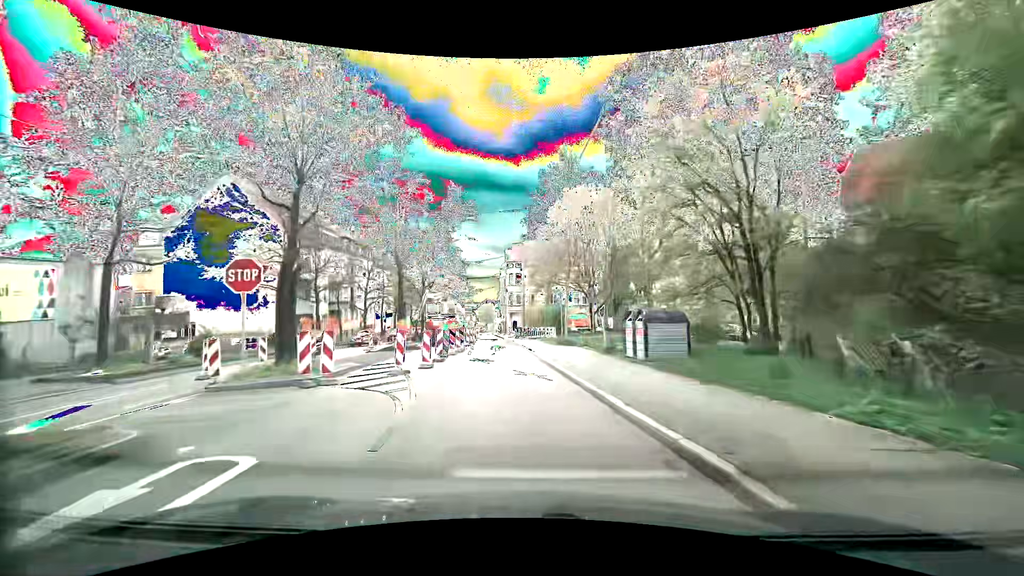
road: secondary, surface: asphalt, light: Day
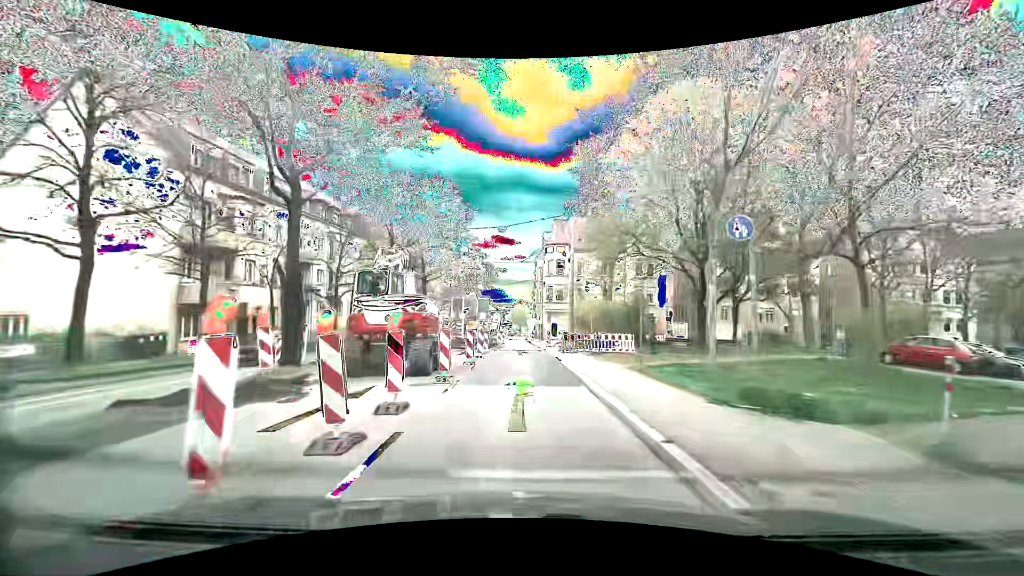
(-0.4, +20.8) m; -2°
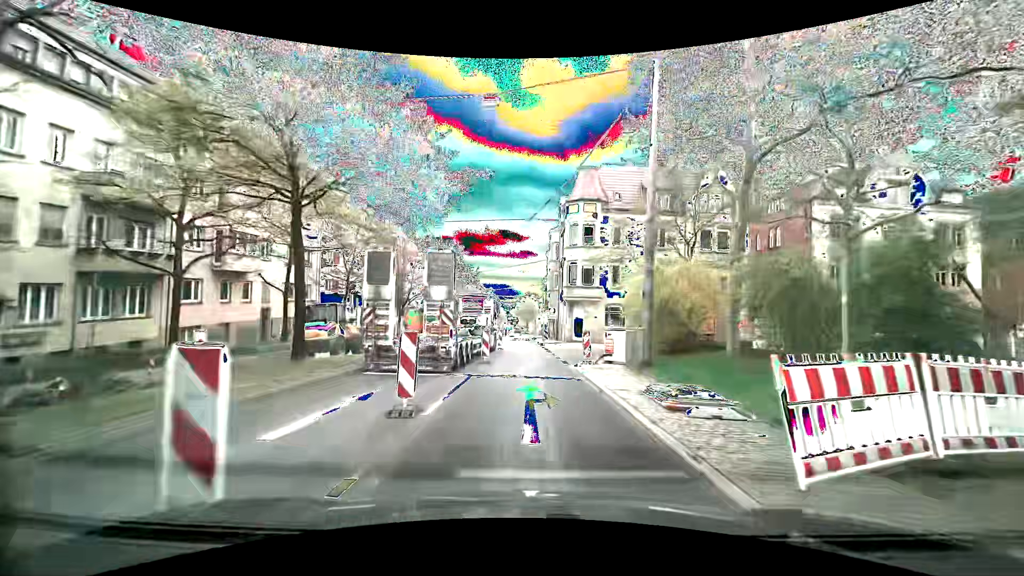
(-0.3, +20.1) m; -1°
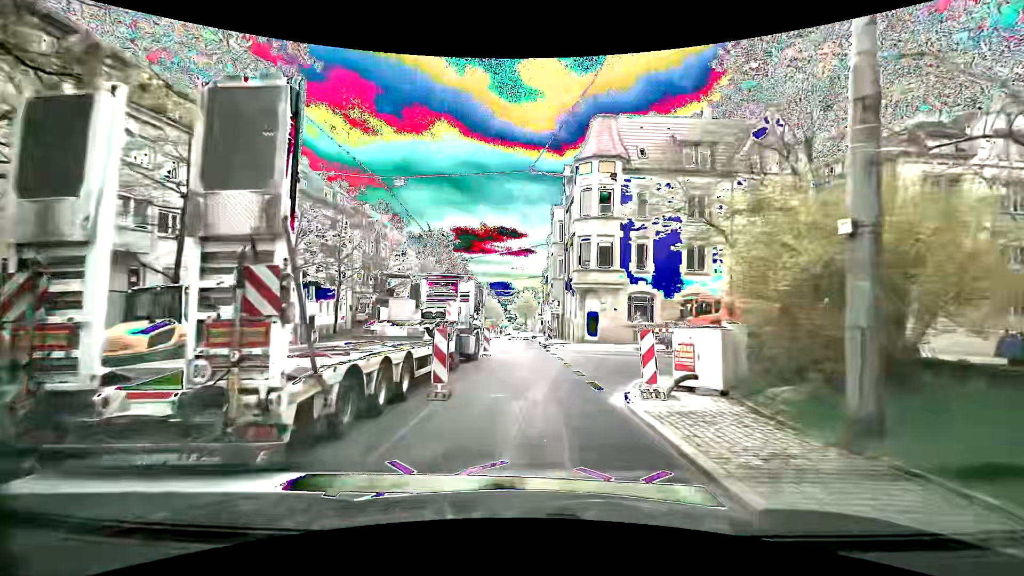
(0.0, +9.9) m; 0°
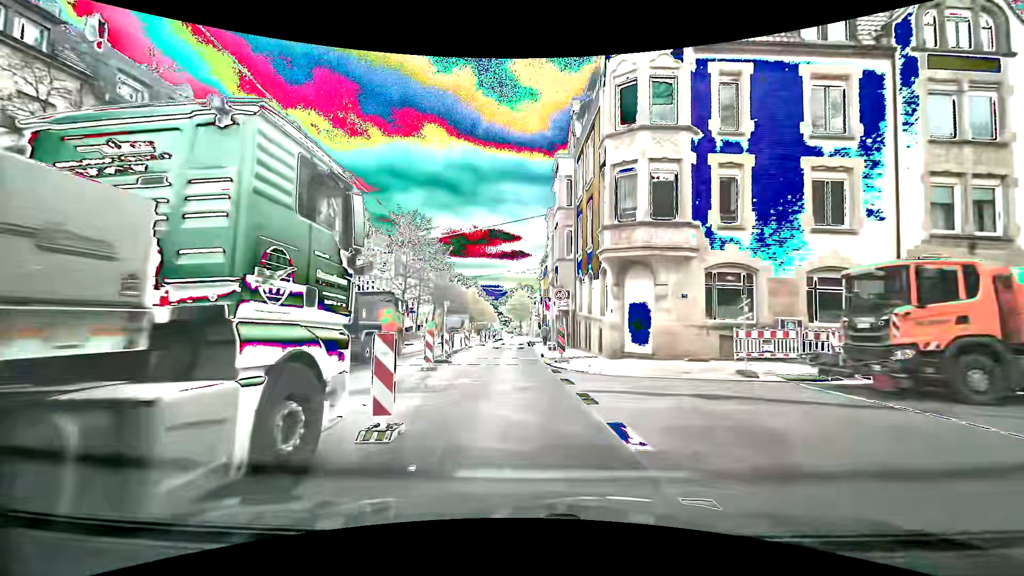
(0.0, +14.7) m; 0°
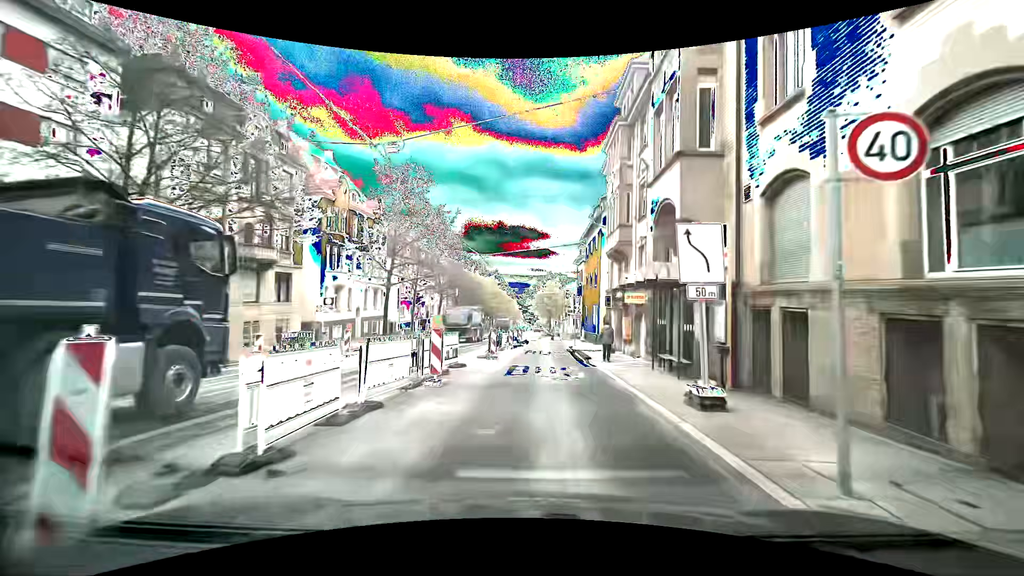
(-1.0, +19.5) m; -5°
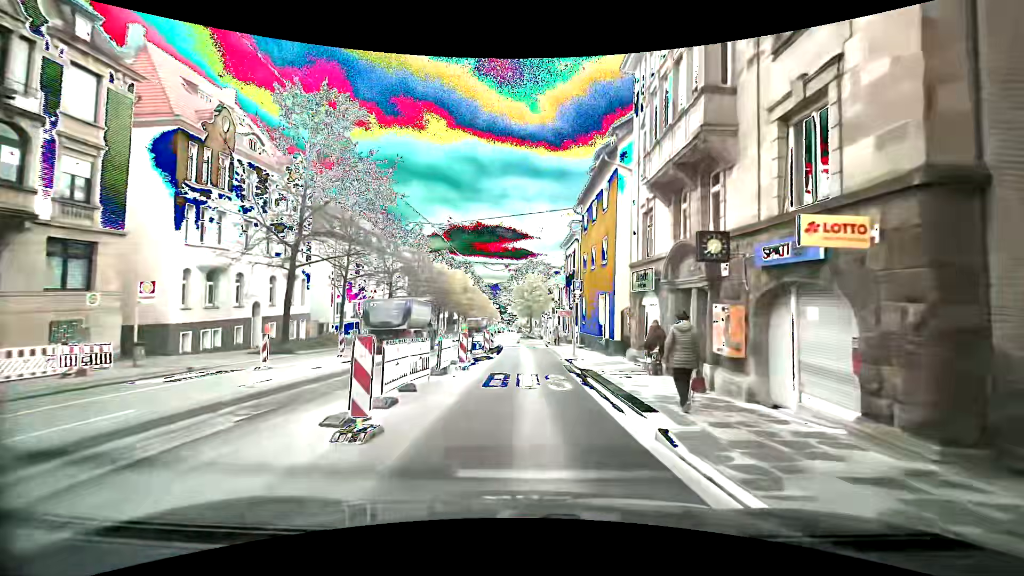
(+0.8, +15.0) m; +1°
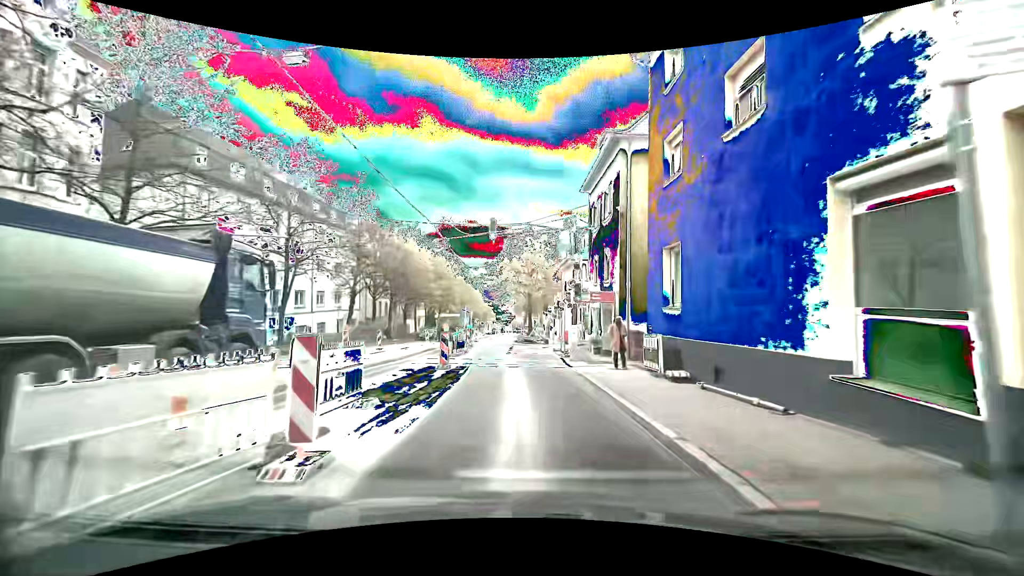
(+1.6, +21.8) m; +3°
(0, +10) (0, +20) (-1, +30) (-2, +40) (-2, +50) (-2, +60) (-2, +70) (-2, +80) (-2, +90) (-2, +100) m
